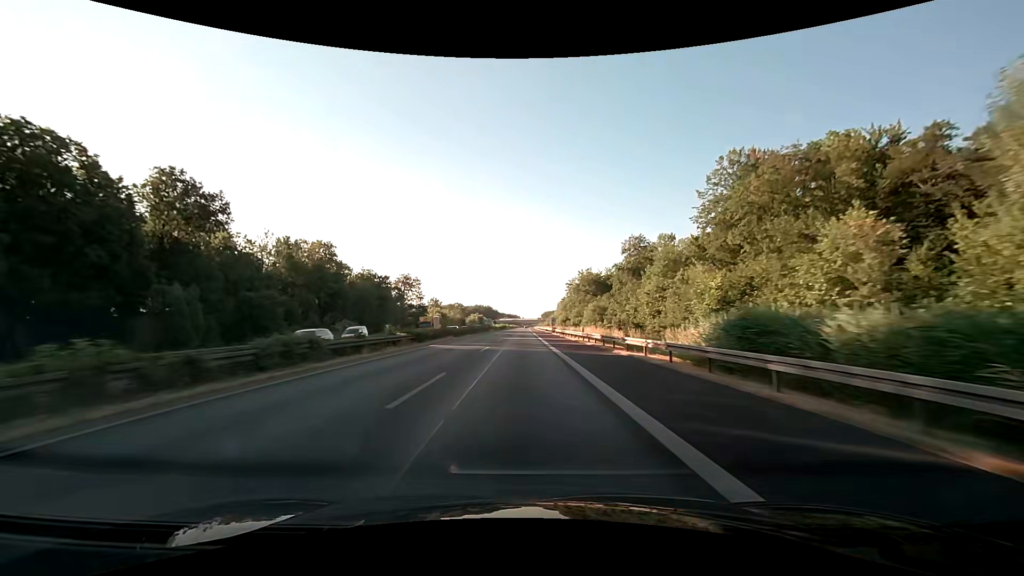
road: motorway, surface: asphalt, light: Day
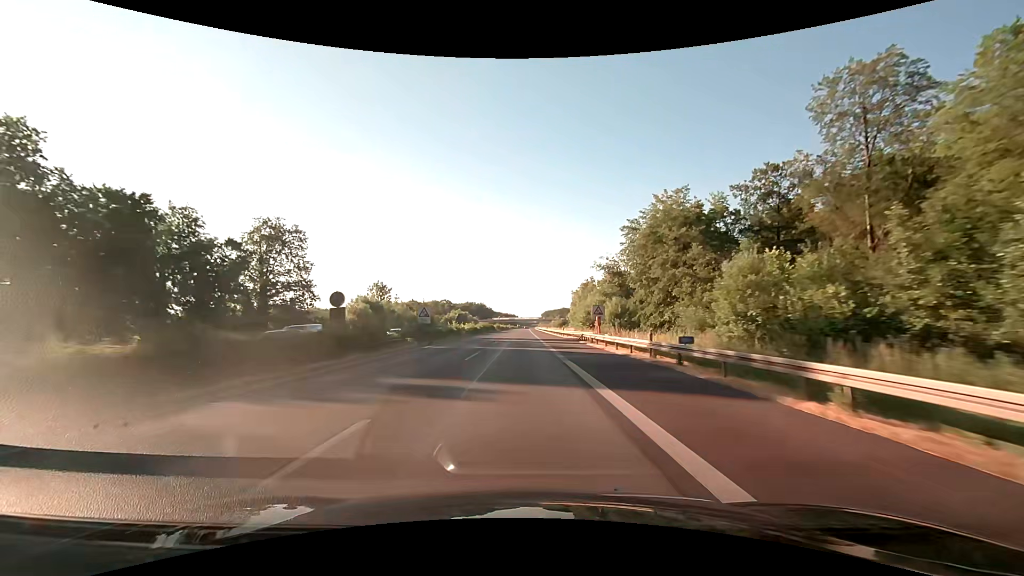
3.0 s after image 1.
(+0.2, +79.0) m; 0°
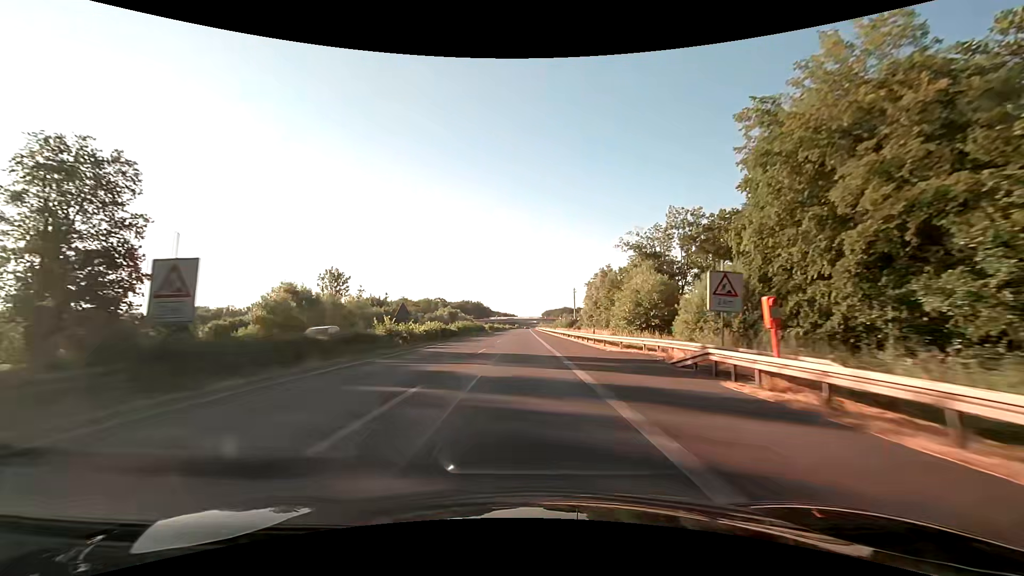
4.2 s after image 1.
(0.0, +31.6) m; 0°
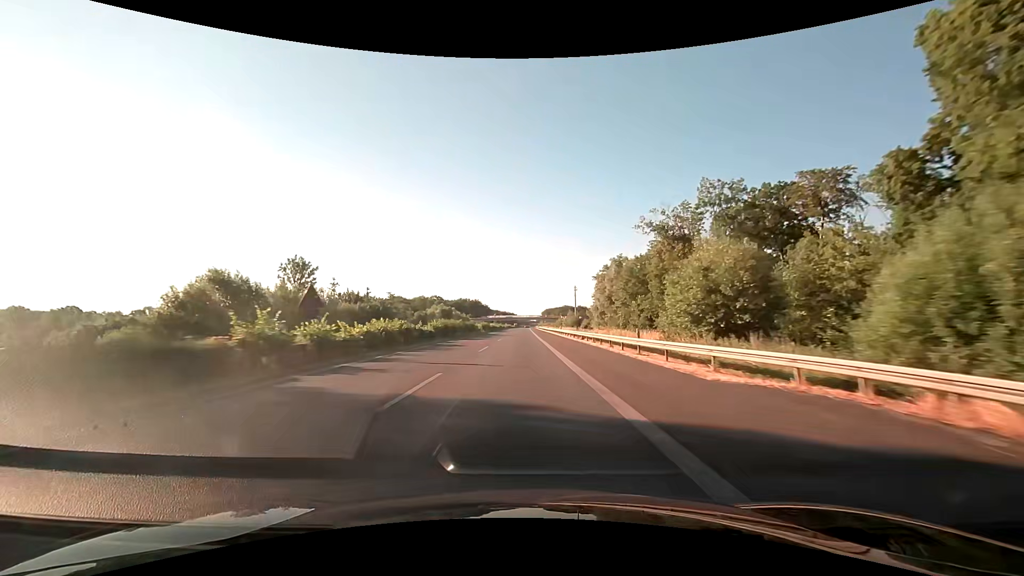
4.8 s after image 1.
(0.0, +15.8) m; 0°
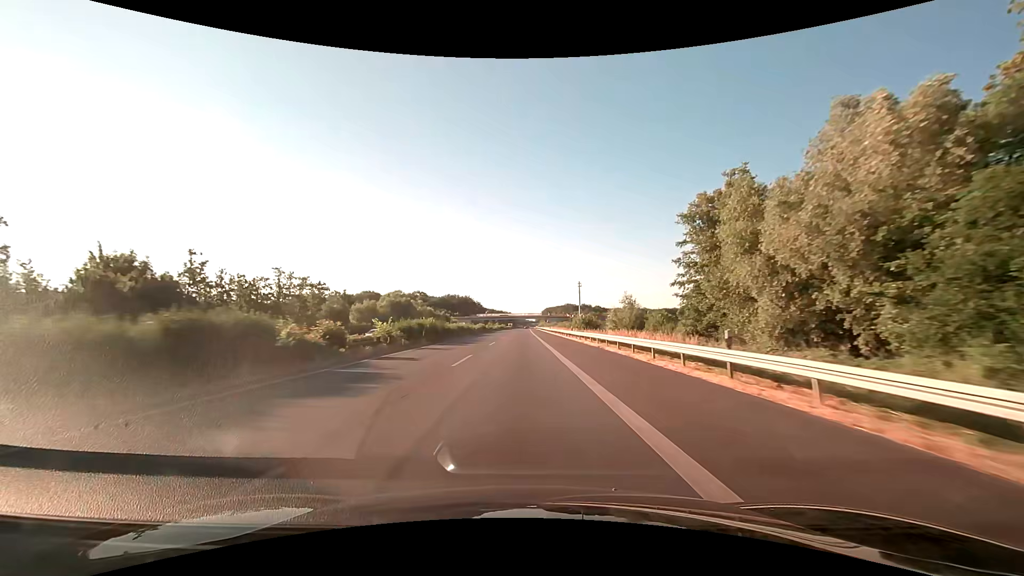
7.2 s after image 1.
(+0.2, +63.2) m; 0°
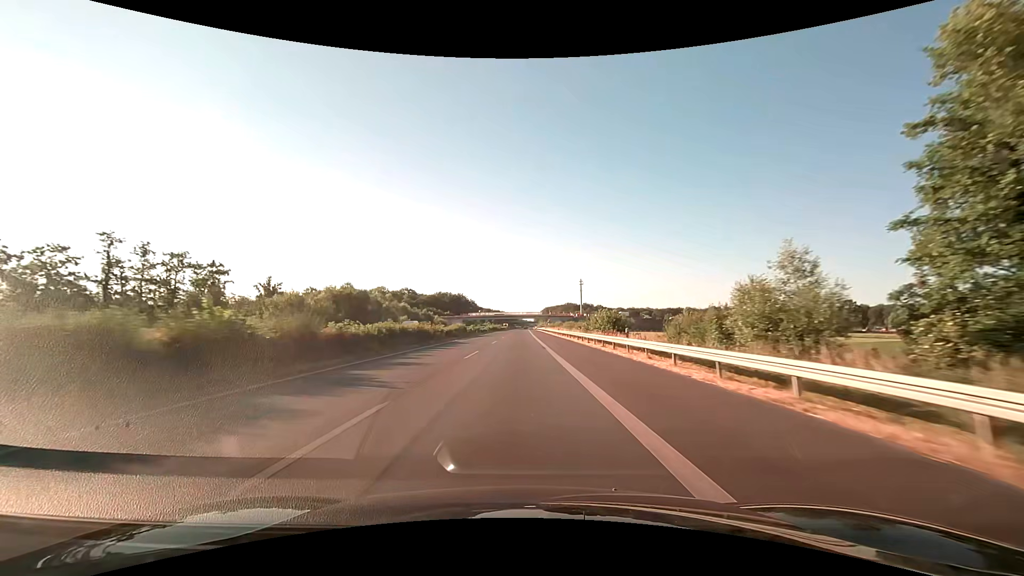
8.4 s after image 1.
(-0.1, +31.6) m; 0°
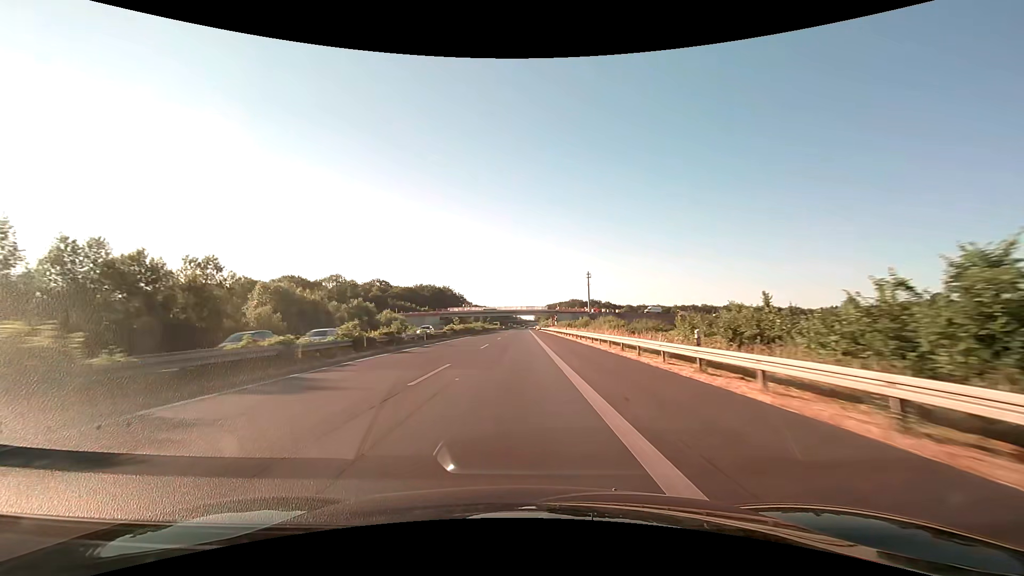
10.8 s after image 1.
(+0.1, +63.2) m; 0°
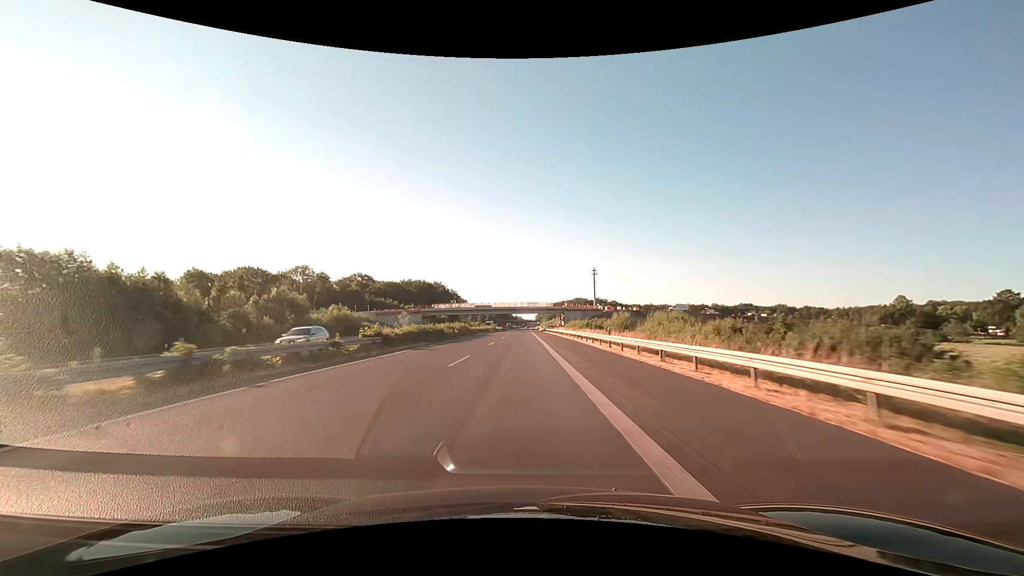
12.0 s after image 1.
(0.0, +31.6) m; 0°
(0, +10) (0, +20) (0, +30) (0, +40) (0, +50) (0, +60) (0, +70) (0, +80) (0, +90) (0, +100) m
